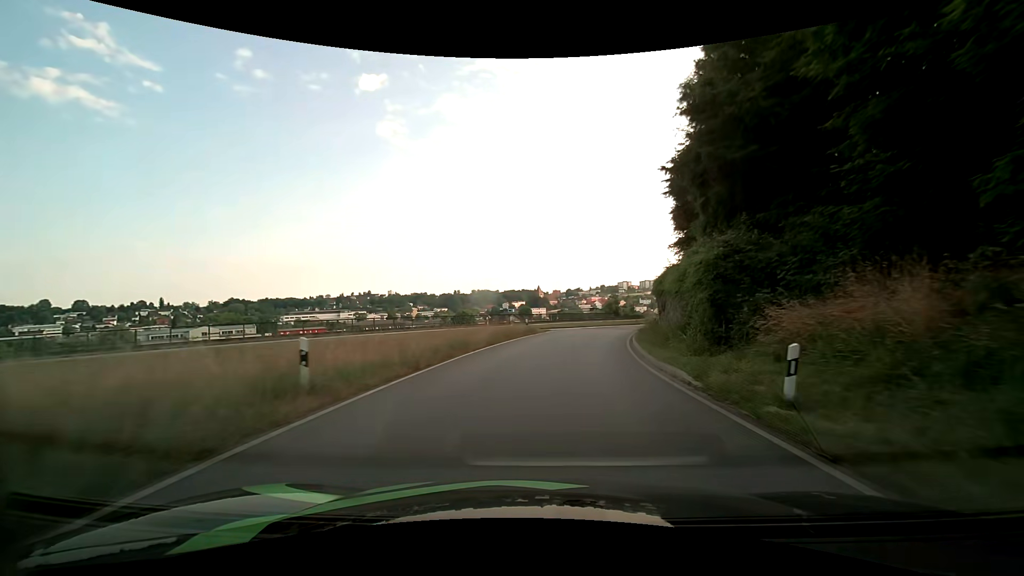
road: primary_link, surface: asphalt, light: Day
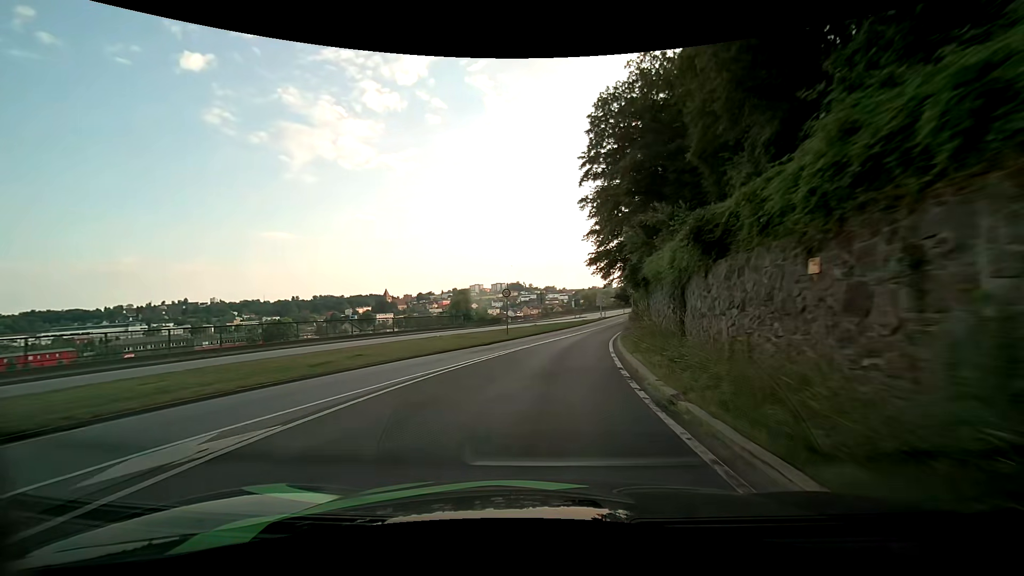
(+6.5, +42.5) m; +17°
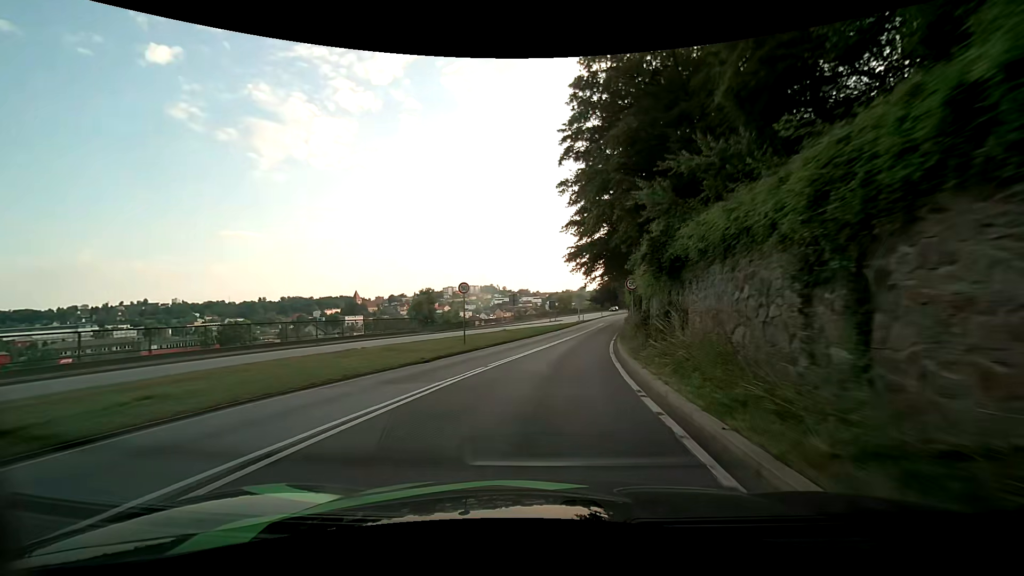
(+0.2, +8.5) m; +4°
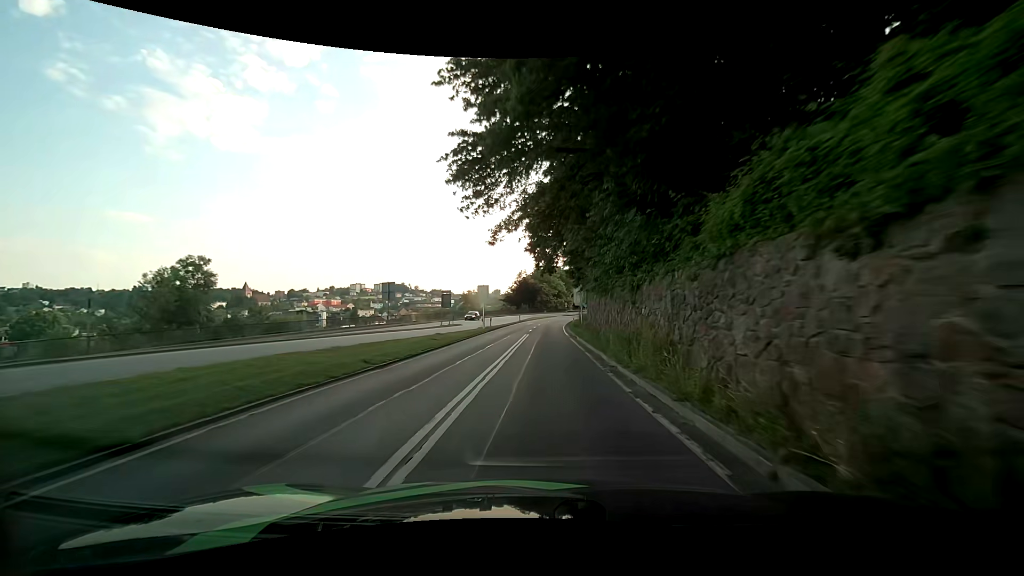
(+2.9, +34.2) m; +9°
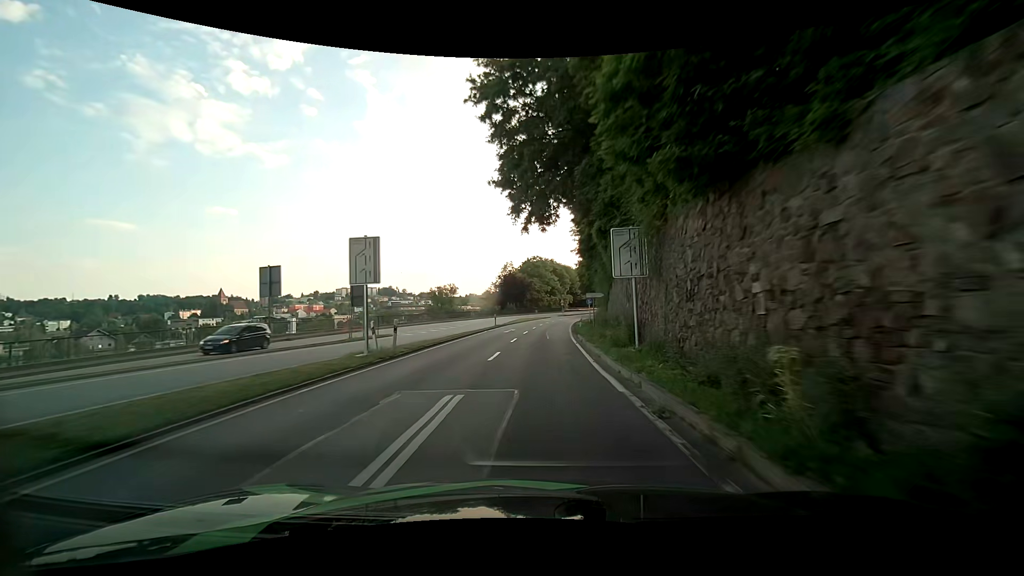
(+0.6, +27.5) m; +2°
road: primary
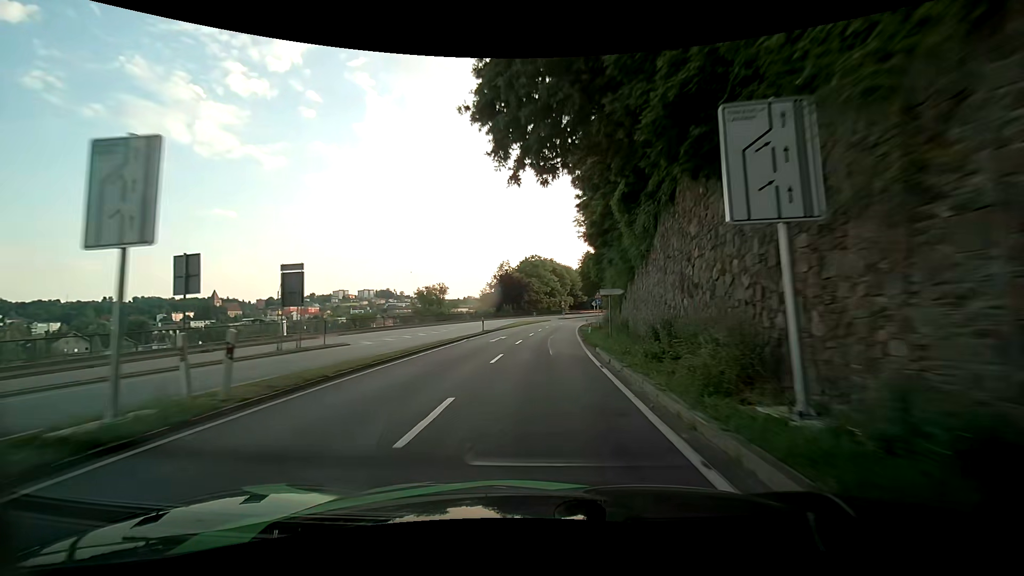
(-0.1, +9.4) m; -1°
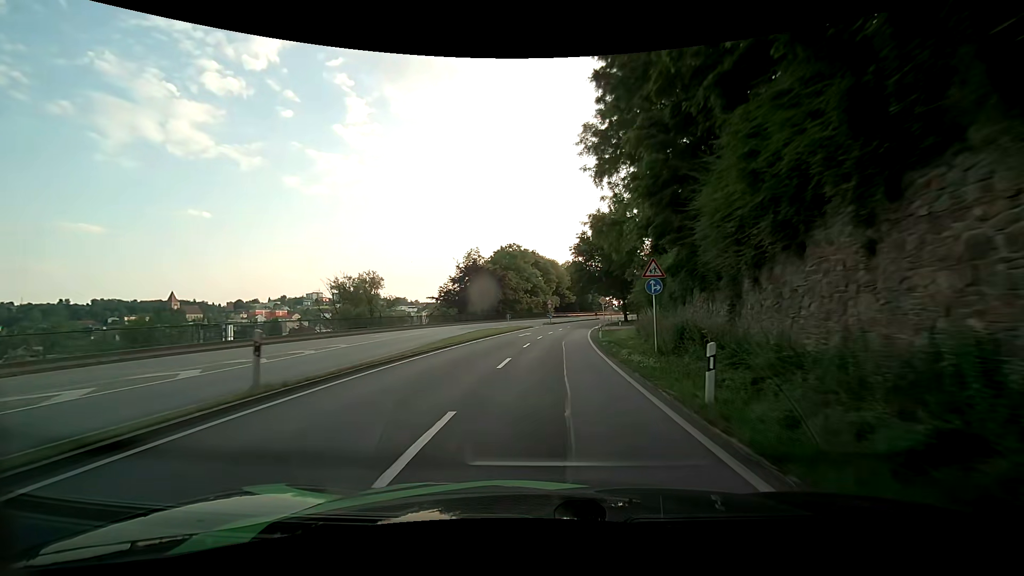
(+0.3, +28.3) m; +2°
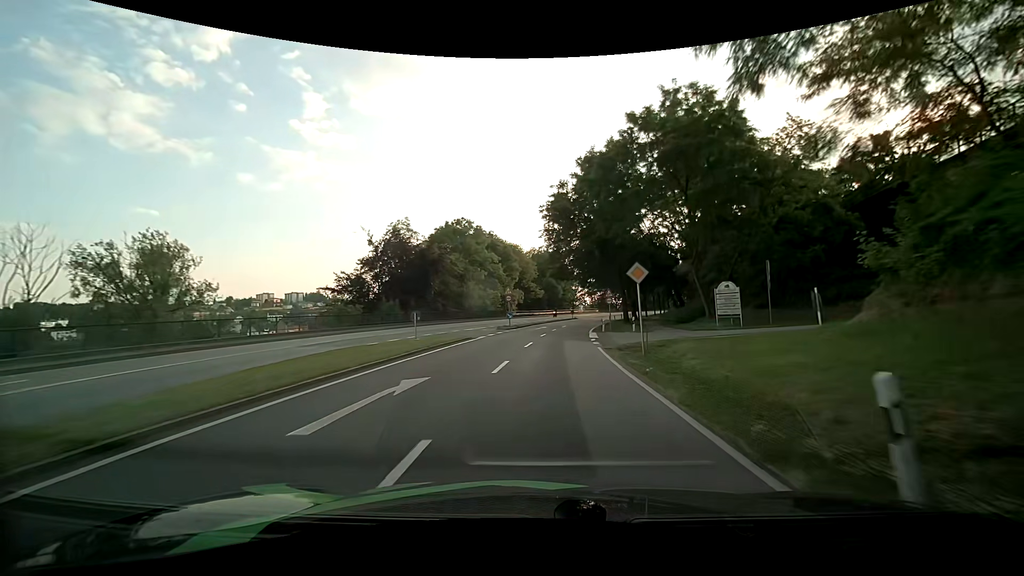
(+0.9, +28.4) m; +4°
(0, +10) (+1, +20) (+1, +30) (+2, +40) (+4, +50) (+6, +60) (+8, +69) (+10, +79) (+12, +89) (+15, +98) m
